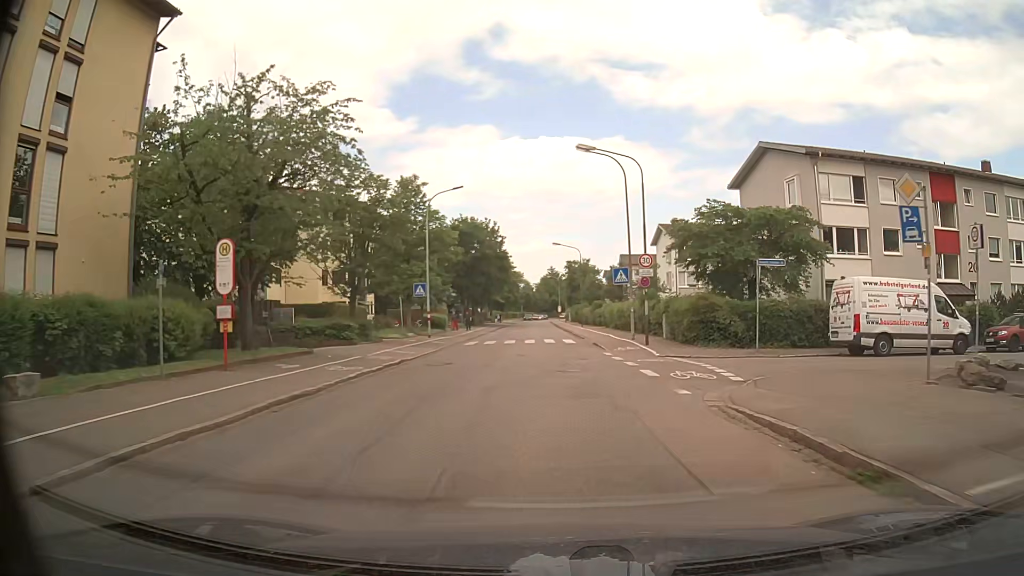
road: tertiary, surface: asphalt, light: Day
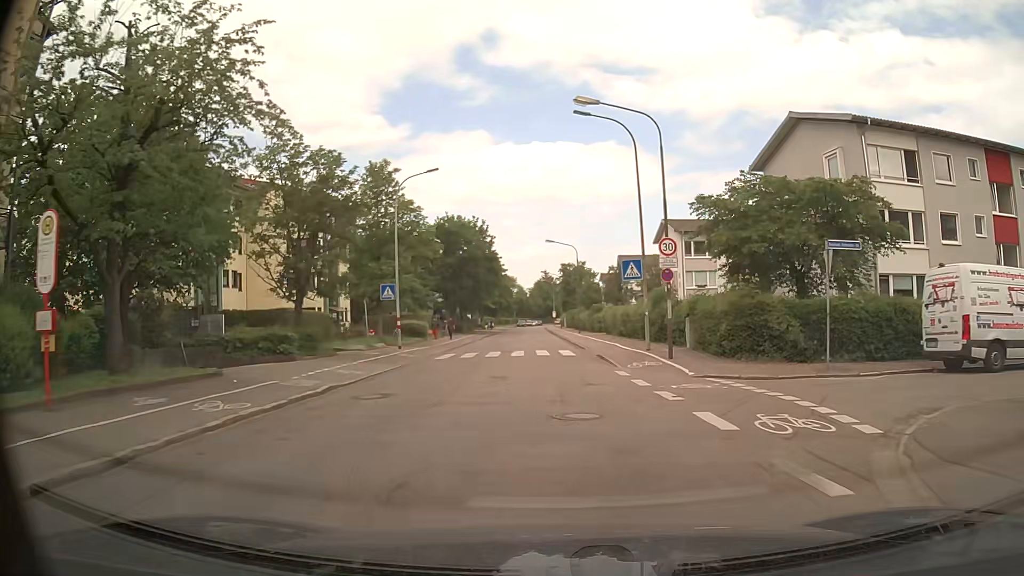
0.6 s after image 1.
(0.0, +6.7) m; +2°
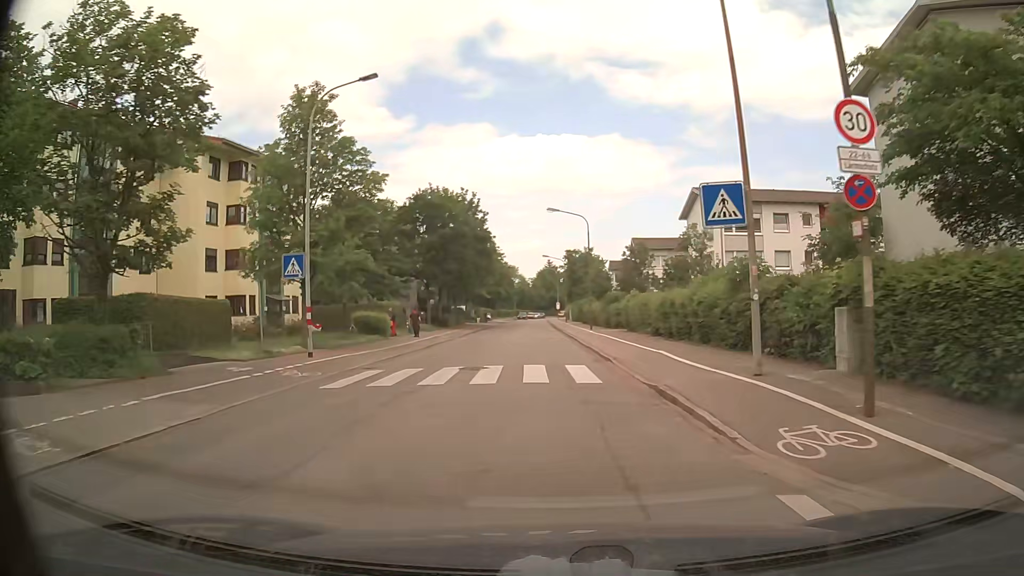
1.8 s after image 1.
(-0.3, +13.5) m; 0°
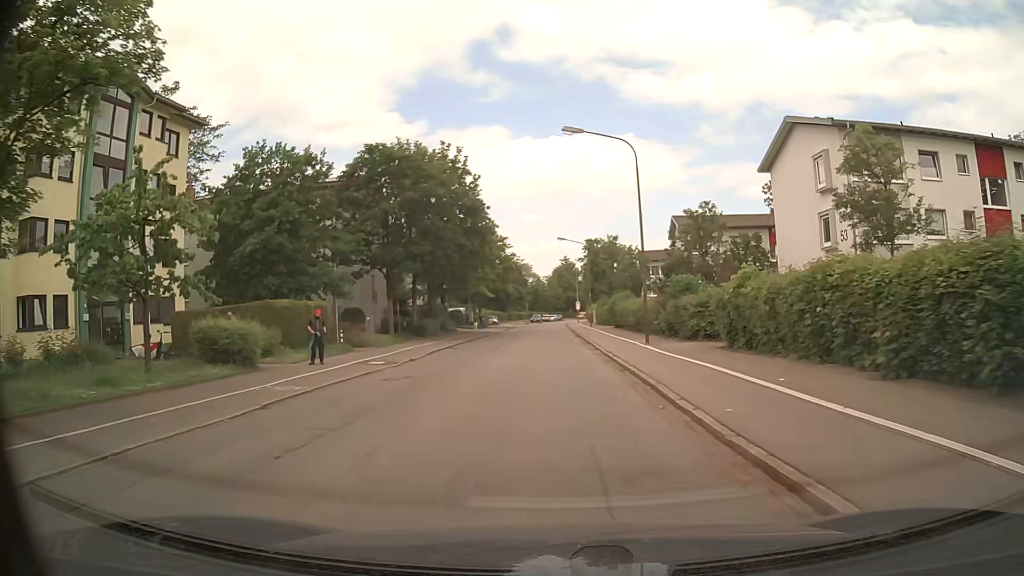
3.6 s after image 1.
(-0.6, +20.1) m; -3°
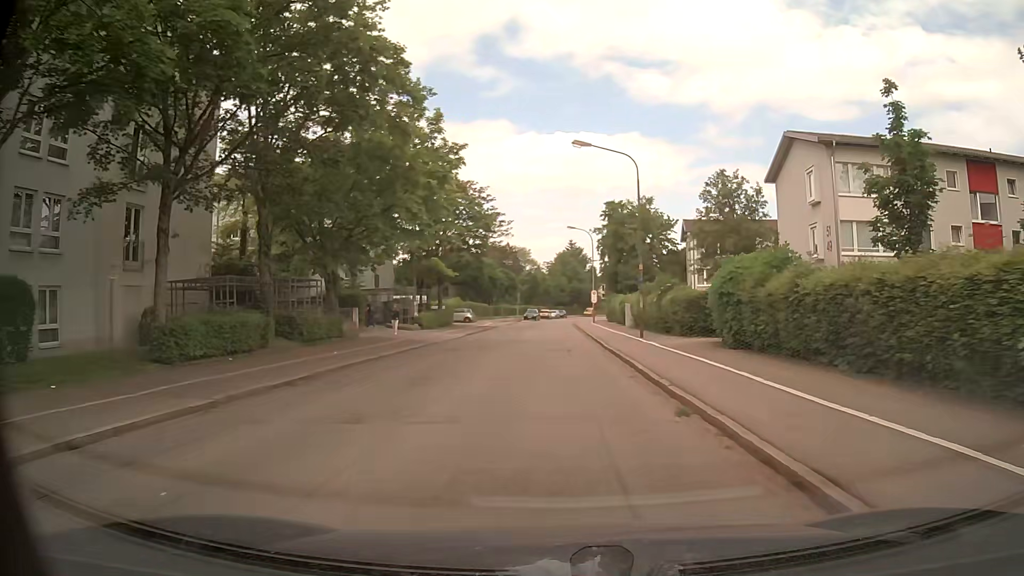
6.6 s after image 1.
(0.0, +33.6) m; 0°
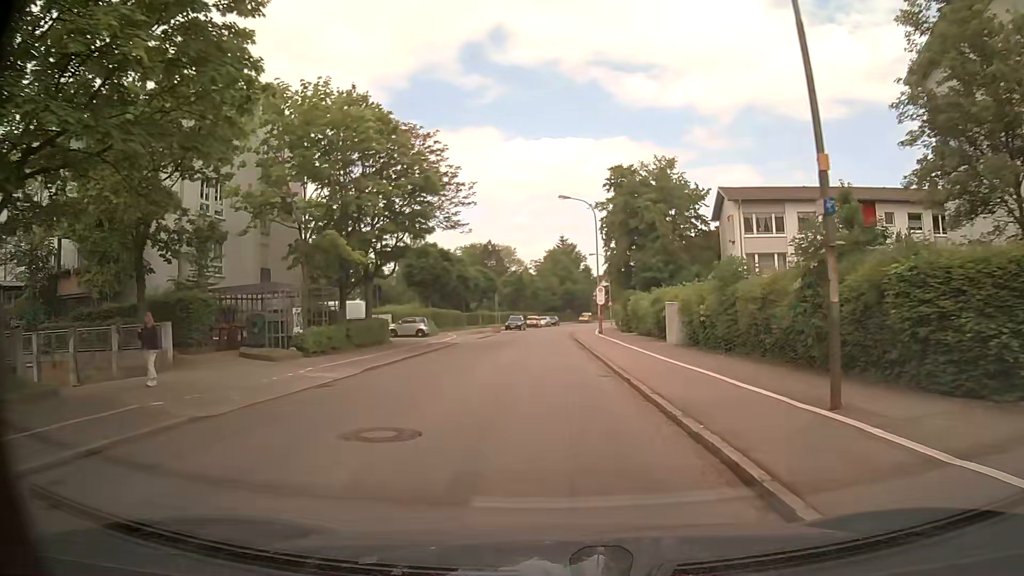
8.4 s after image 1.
(+0.2, +20.1) m; +1°
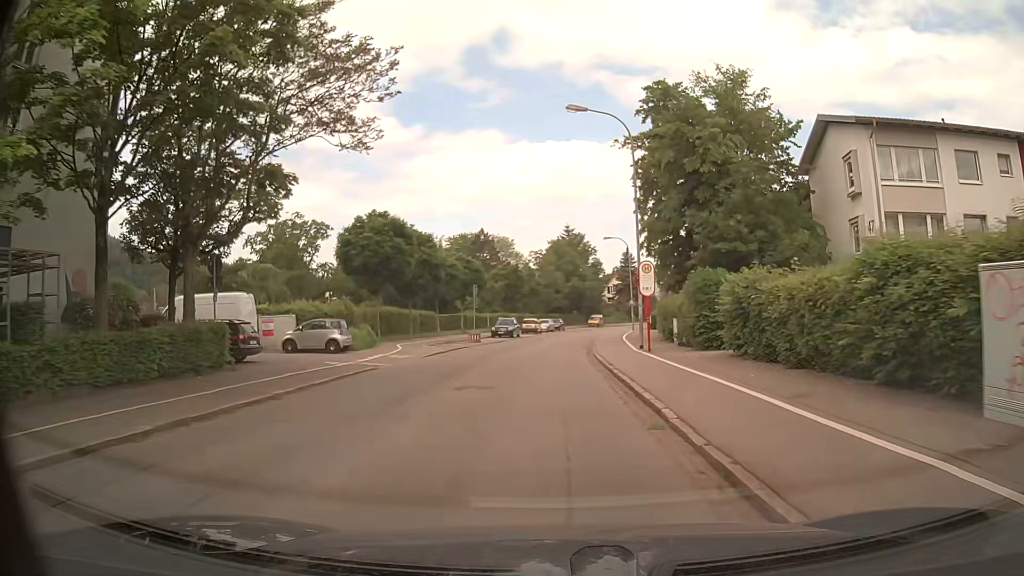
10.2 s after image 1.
(-0.2, +20.1) m; -1°
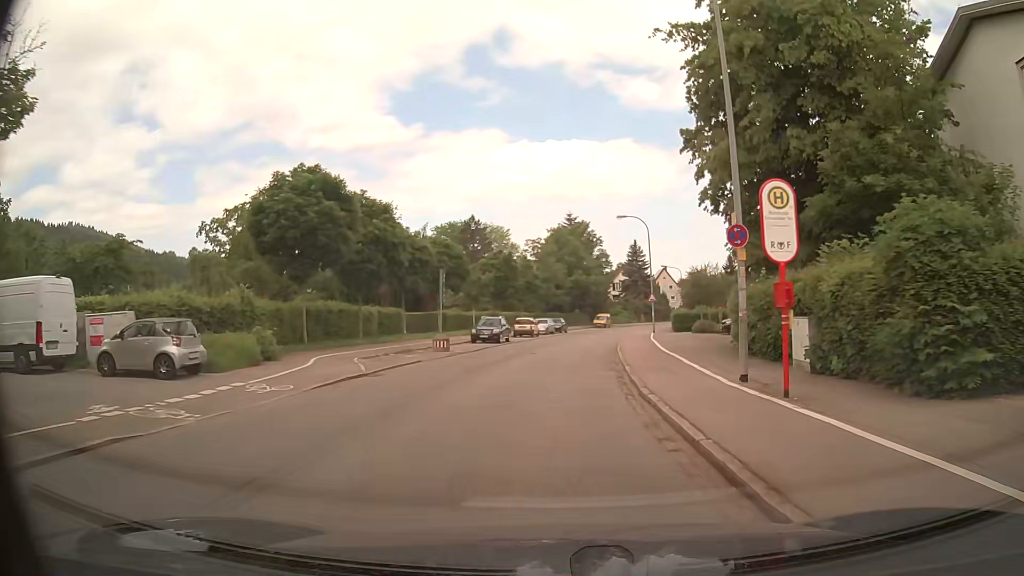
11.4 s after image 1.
(0.0, +13.4) m; 0°
(0, +10) (0, +20) (+1, +30) (+2, +40) (+4, +50) (+5, +60) (+8, +69) (+10, +79) (+13, +89) (+16, +98) m
